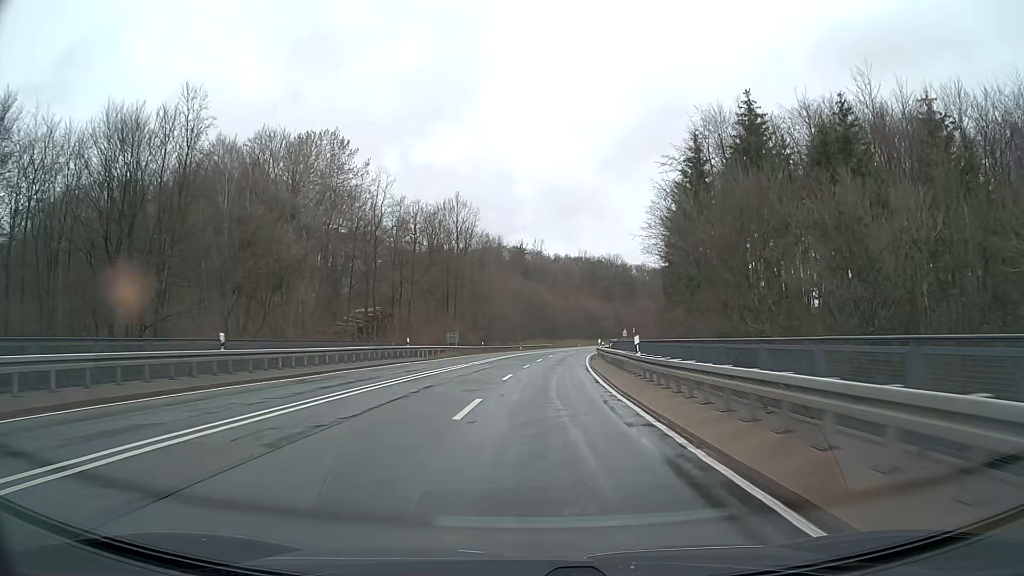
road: primary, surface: asphalt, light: Day
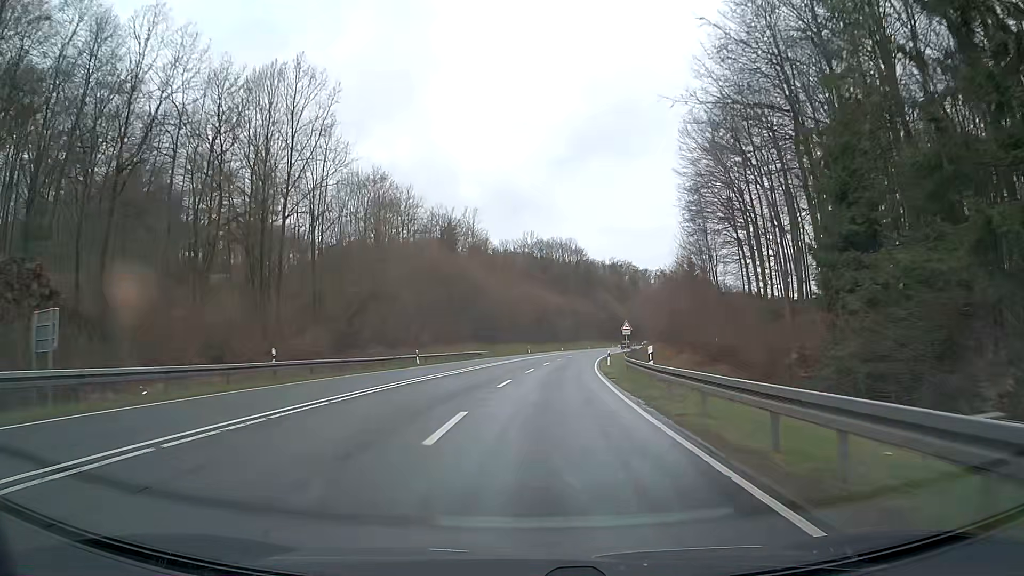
(+2.3, +50.0) m; +5°
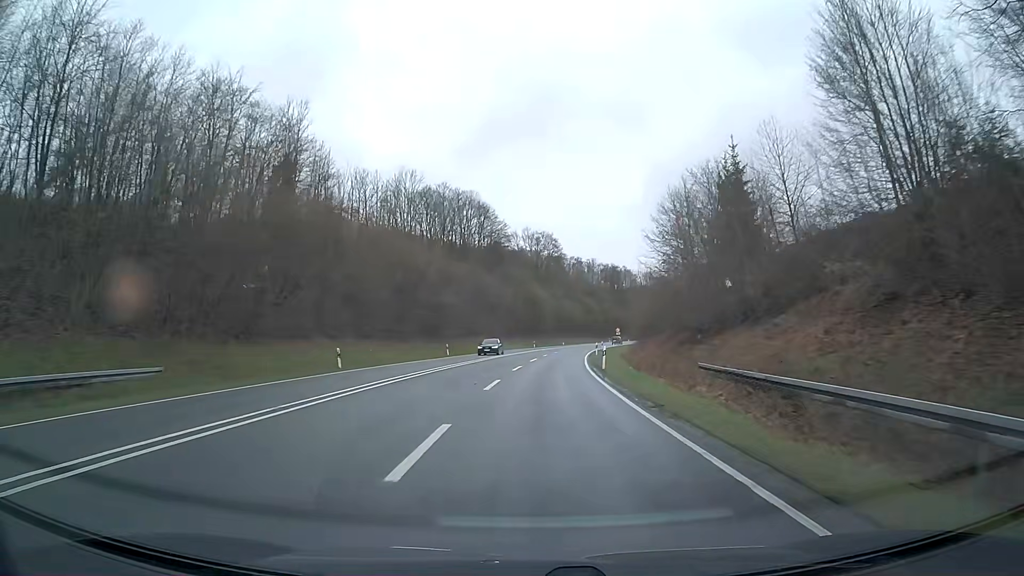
(+4.1, +62.5) m; +8°
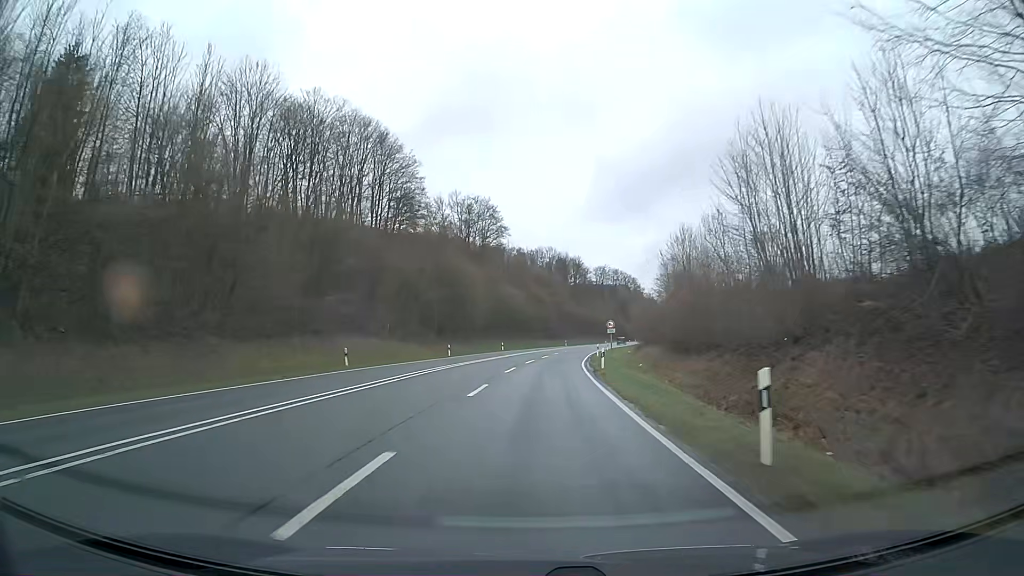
(+2.4, +50.1) m; +5°
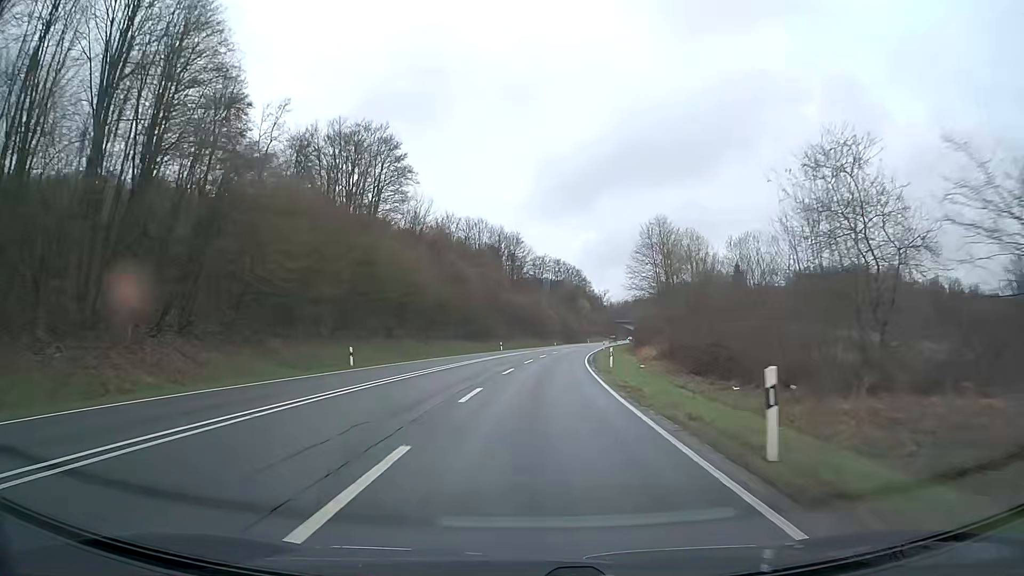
(+2.3, +50.1) m; +6°
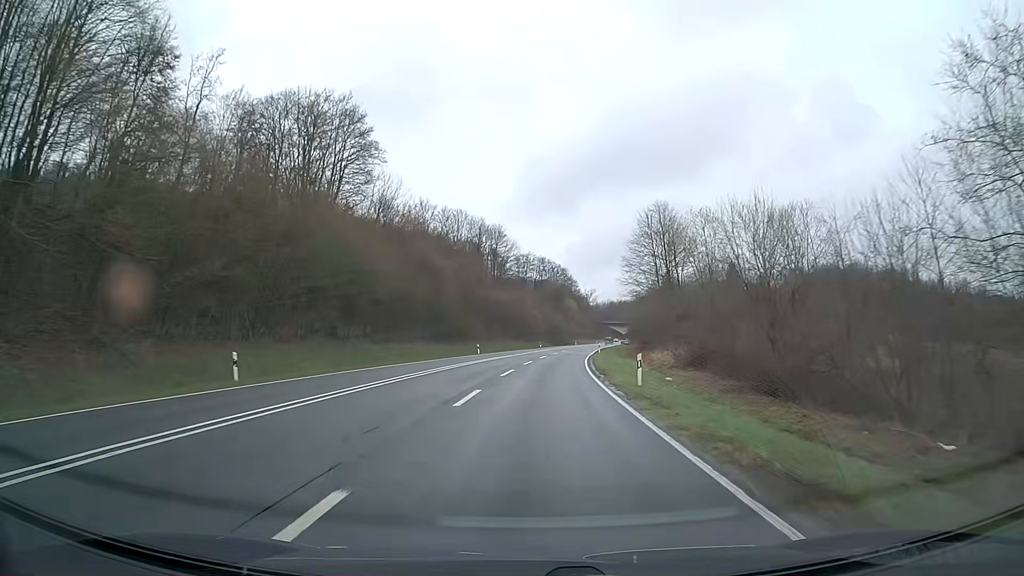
(+0.2, +12.6) m; +1°
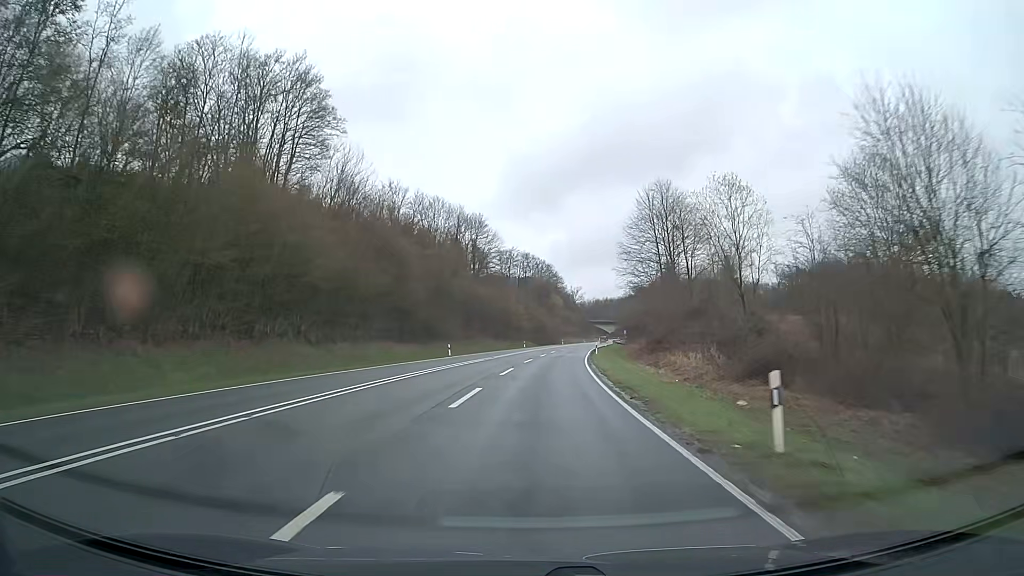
(+0.2, +12.5) m; +1°
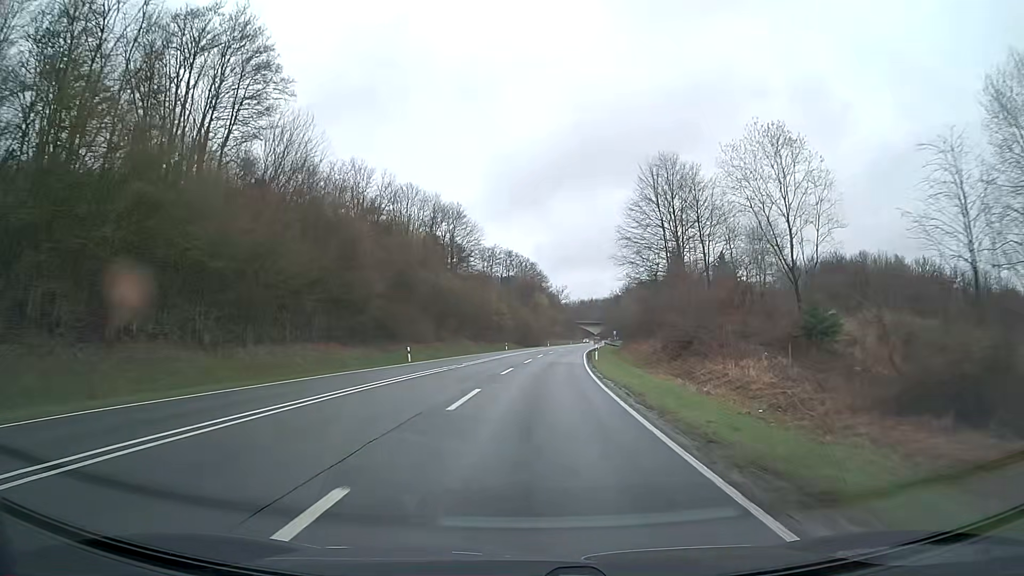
(+0.2, +12.5) m; +2°
(0, +10) (0, +20) (+1, +30) (+1, +40) (+2, +50) (+3, +60) (+4, +70) (+5, +80) (+6, +90) (+7, +100) m
